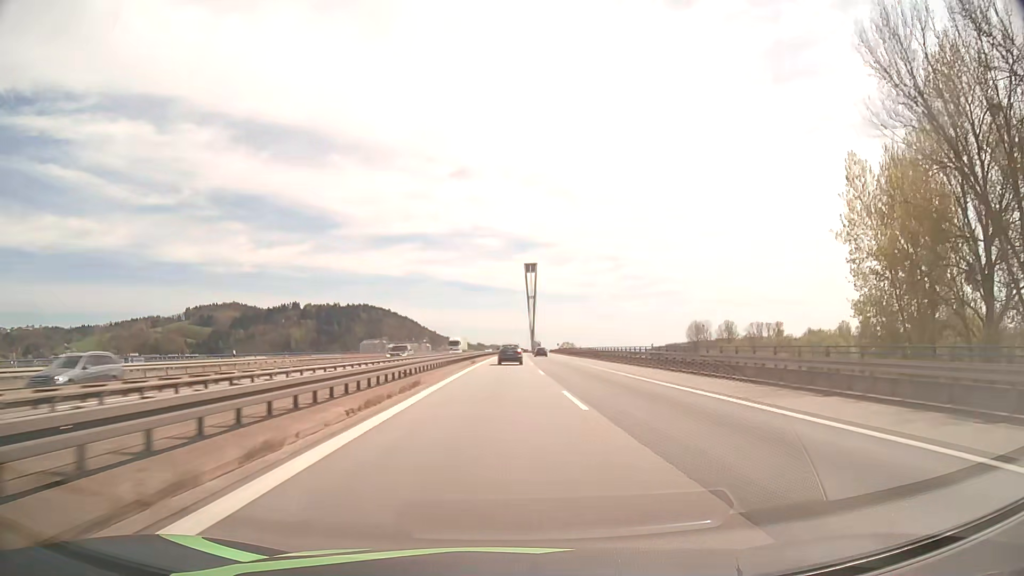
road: motorway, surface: asphalt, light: Day
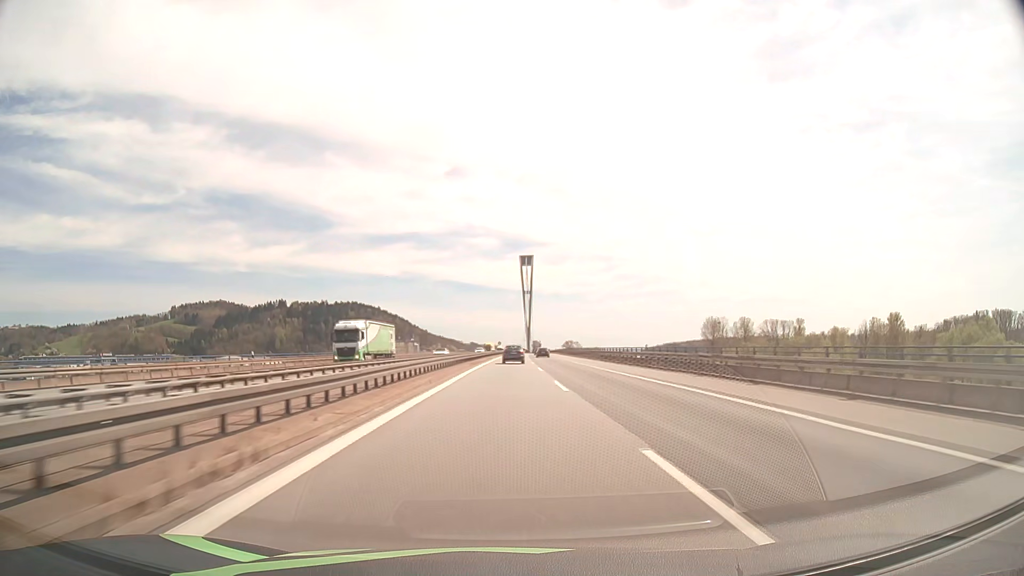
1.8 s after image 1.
(+0.2, +47.7) m; 0°
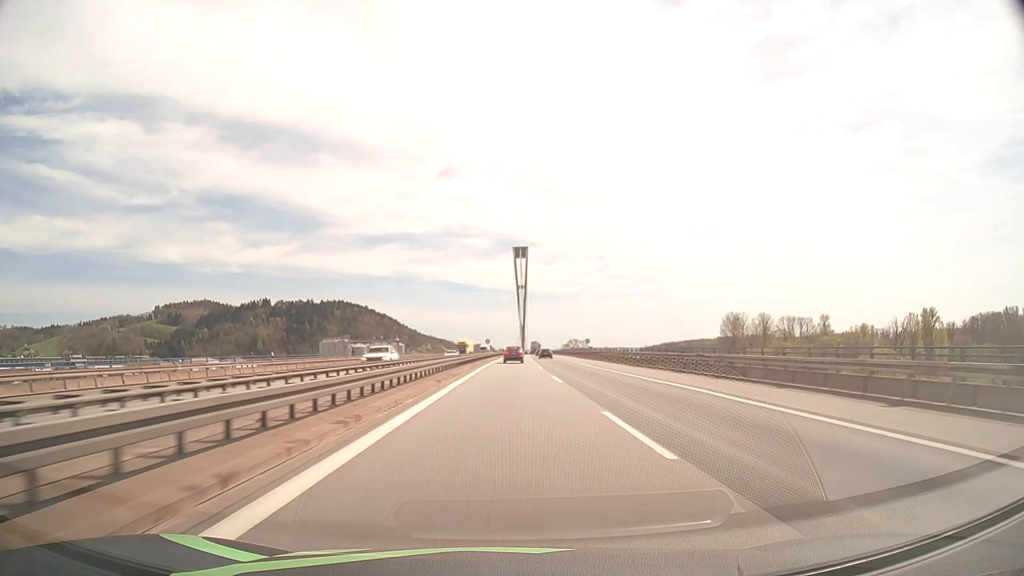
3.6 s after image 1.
(+0.3, +48.7) m; +1°
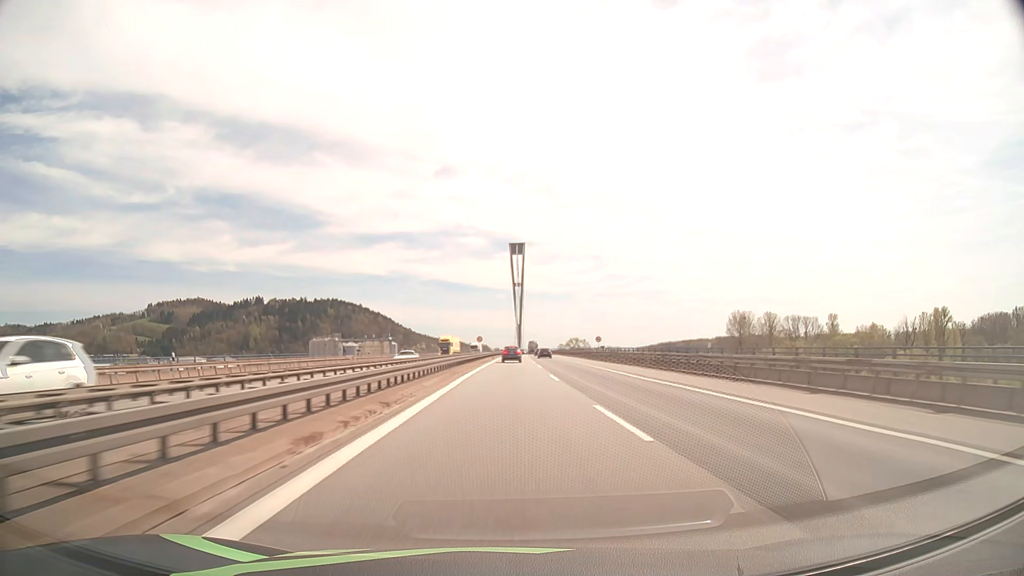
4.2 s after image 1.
(+0.1, +16.5) m; 0°
